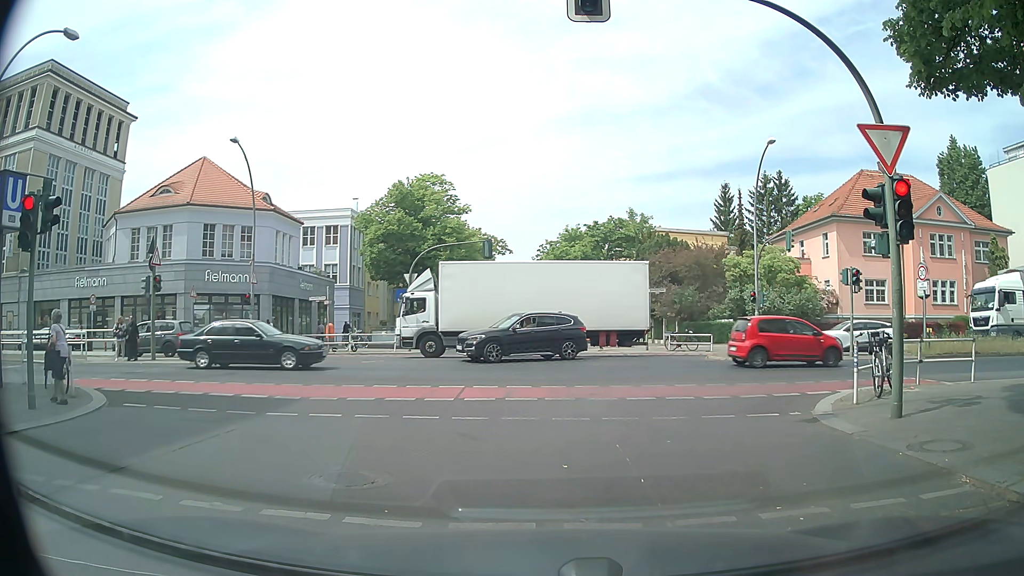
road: residential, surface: asphalt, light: Day
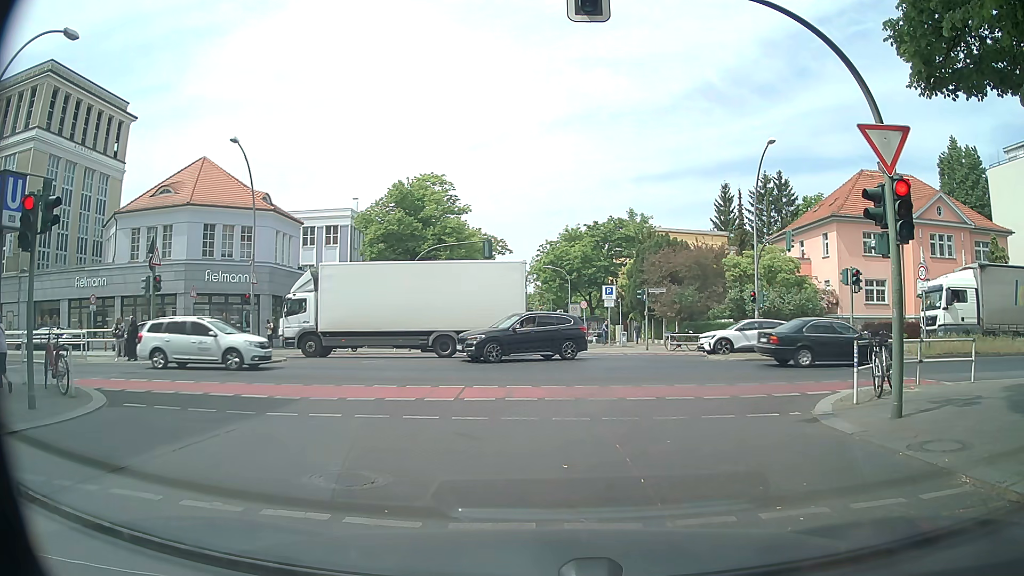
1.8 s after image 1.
(0.0, 0.0) m; 0°
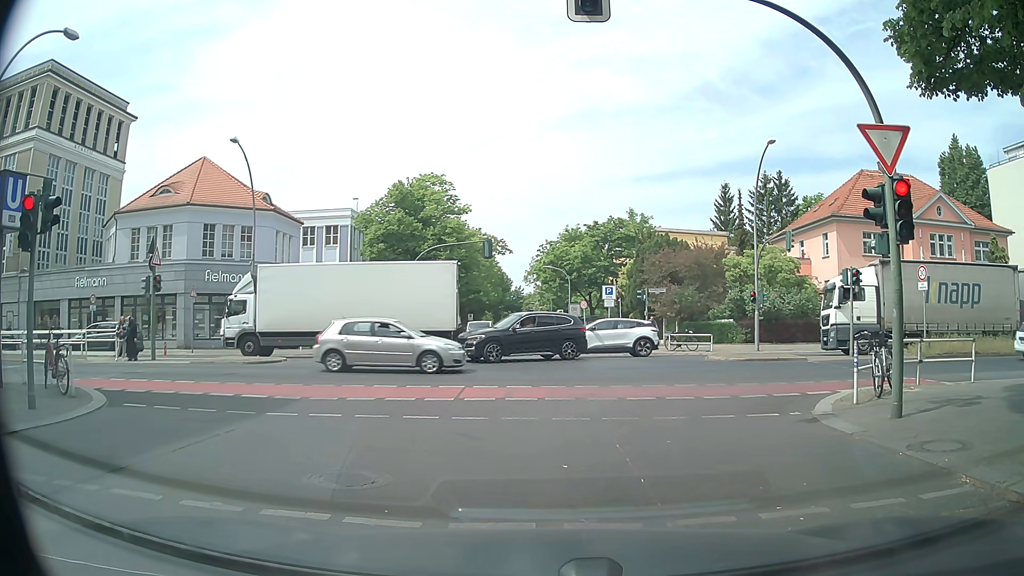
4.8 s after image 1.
(0.0, 0.0) m; 0°
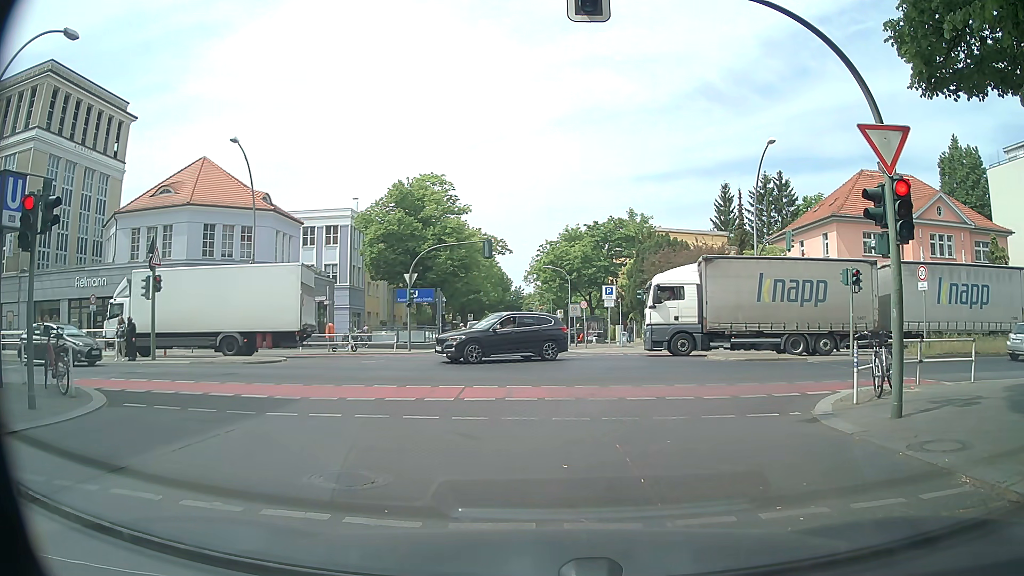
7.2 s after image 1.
(0.0, 0.0) m; 0°
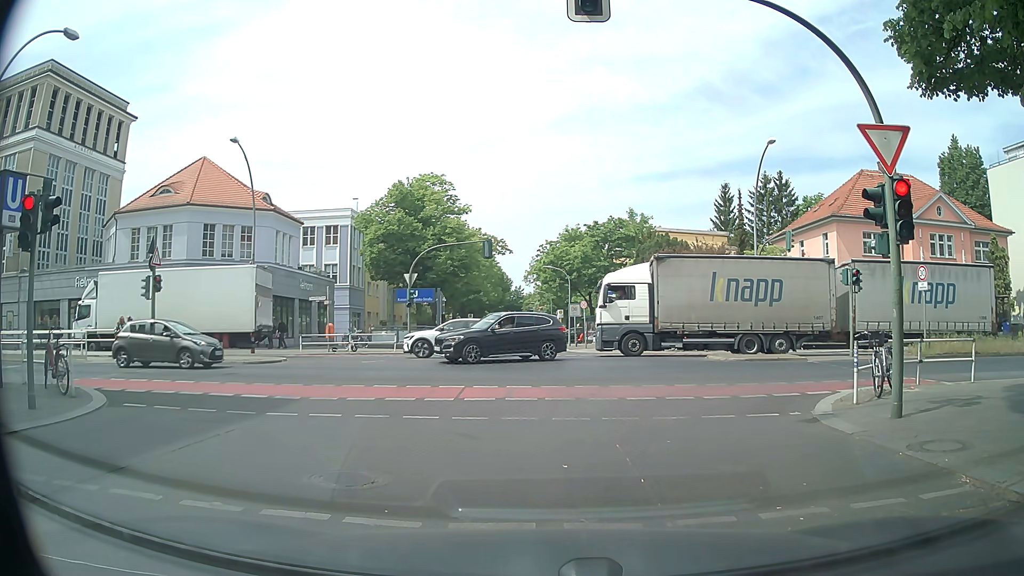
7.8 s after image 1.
(0.0, 0.0) m; 0°
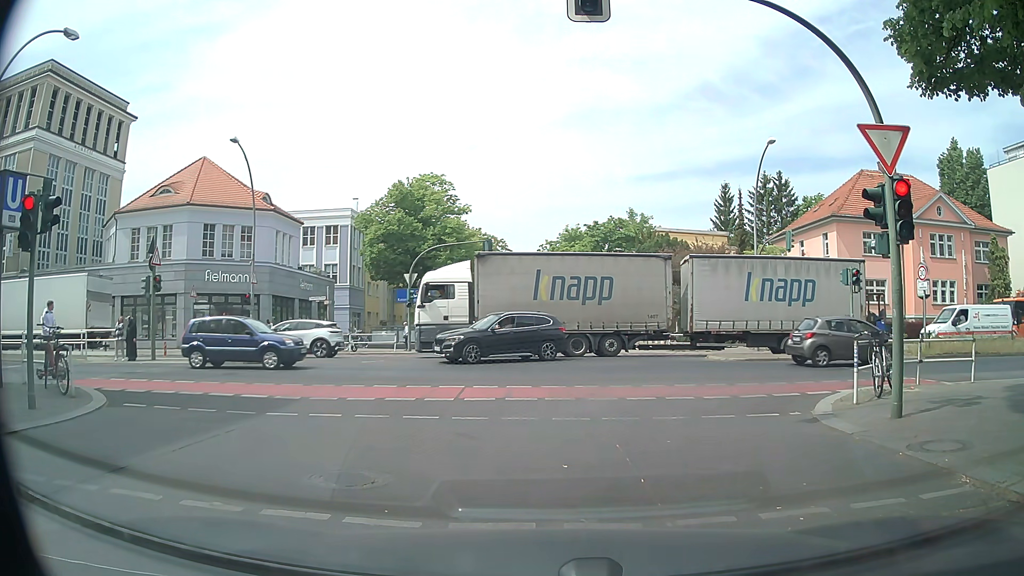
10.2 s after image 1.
(0.0, 0.0) m; 0°
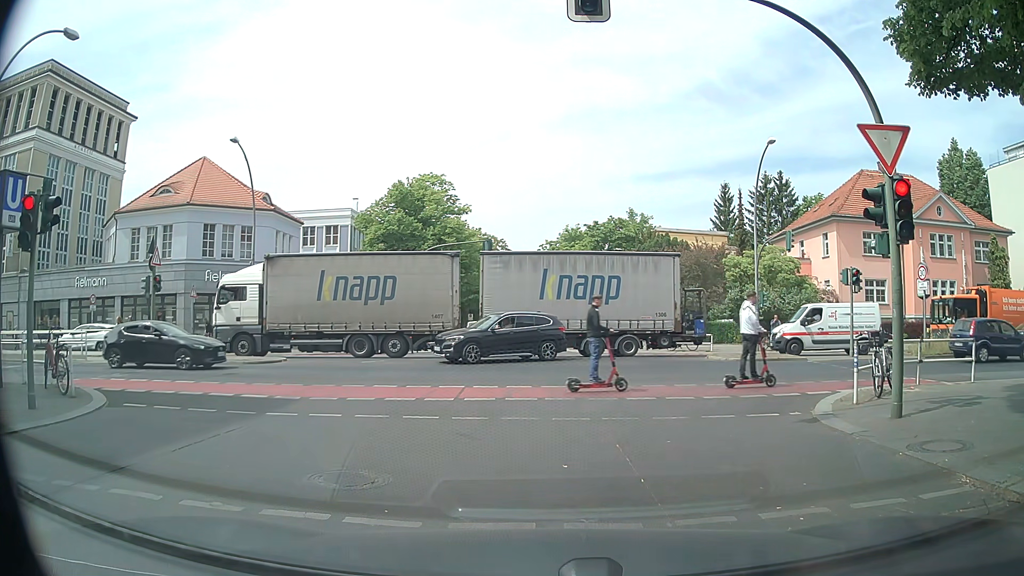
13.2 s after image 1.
(0.0, 0.0) m; 0°
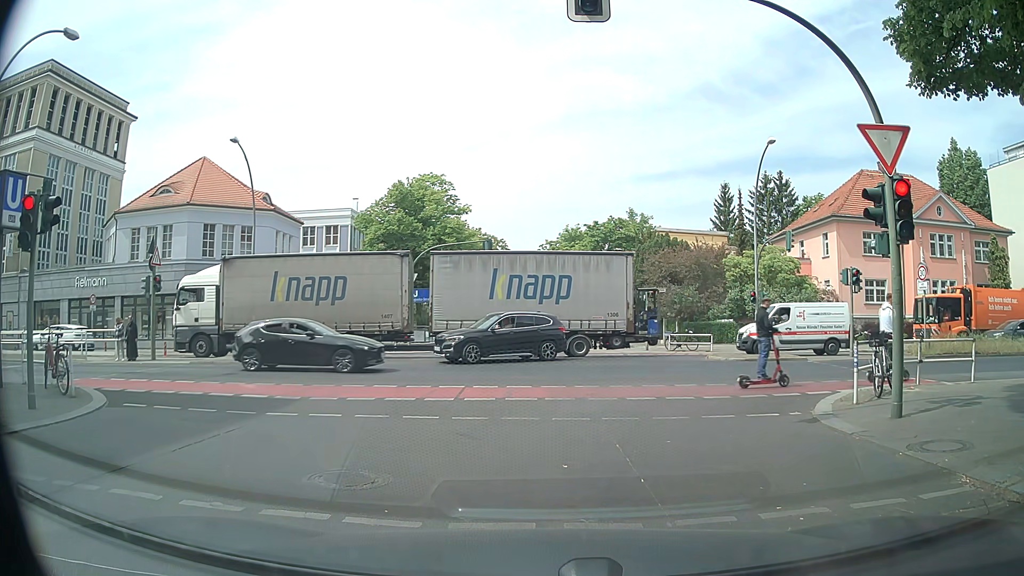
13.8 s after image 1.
(0.0, 0.0) m; 0°
